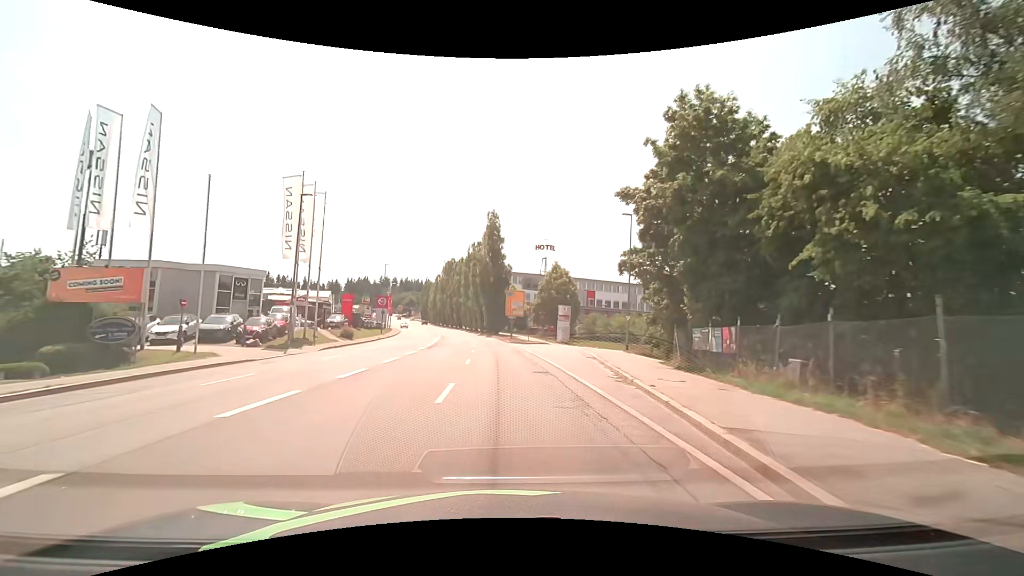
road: tertiary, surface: asphalt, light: Day
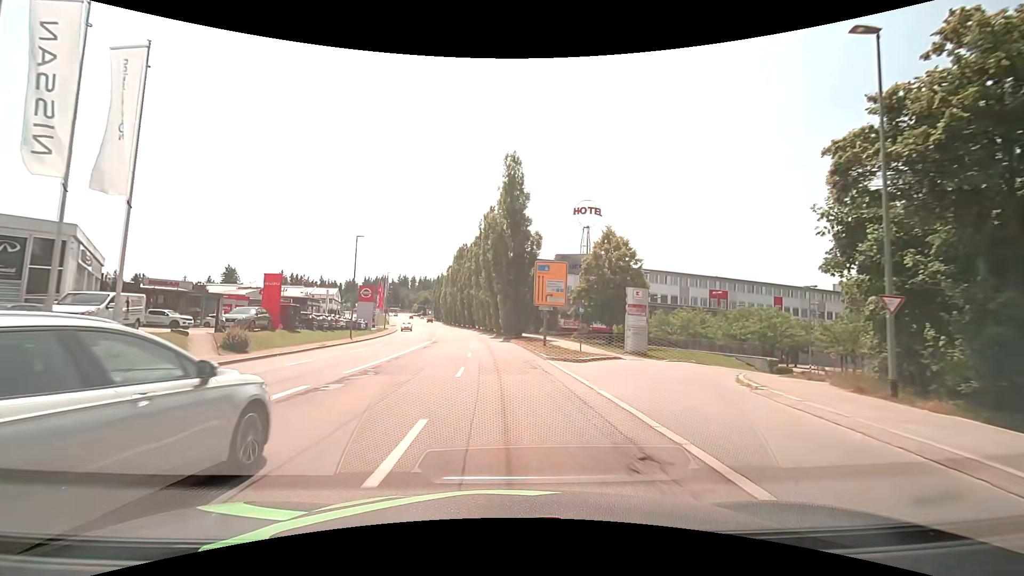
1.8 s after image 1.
(-0.4, +23.4) m; -2°
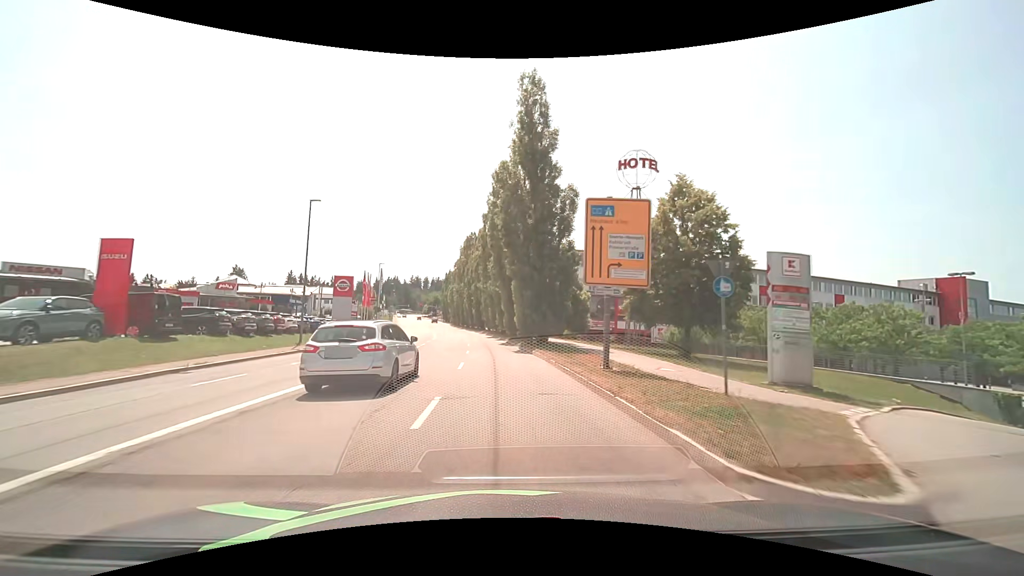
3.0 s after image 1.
(-0.3, +15.6) m; -2°
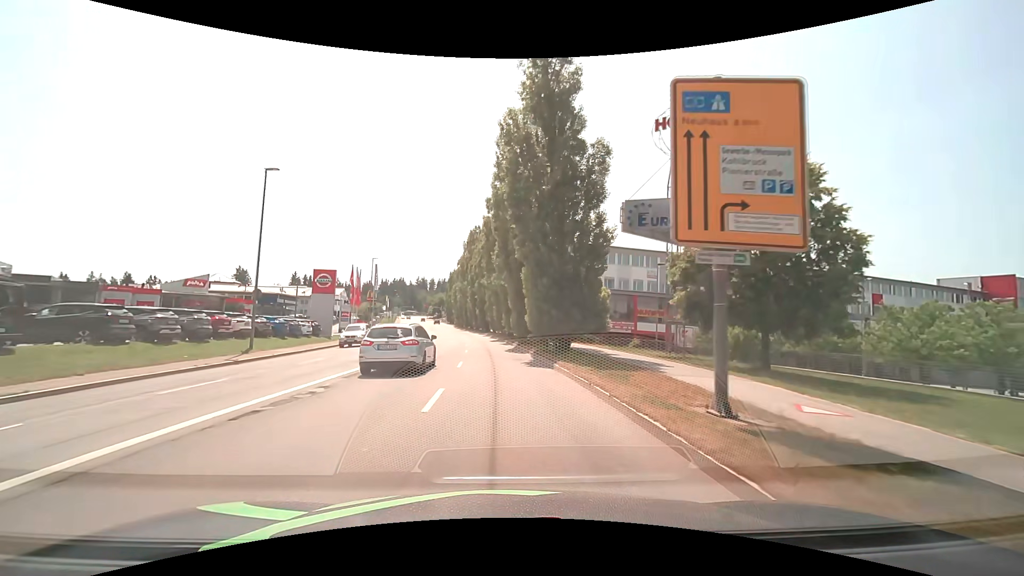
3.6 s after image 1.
(-0.1, +7.8) m; -1°
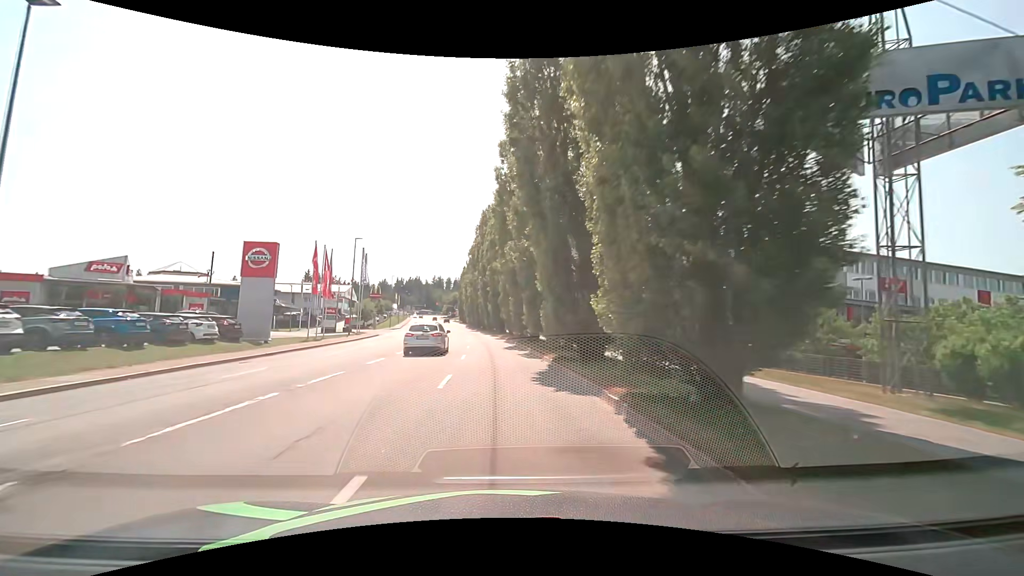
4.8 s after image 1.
(-0.2, +15.5) m; -2°
(0, +10) (-1, +20) (-1, +30) (-2, +40) (-3, +50) (-4, +60) (-5, +70) (-7, +80) (-8, +90) (-10, +99) m
